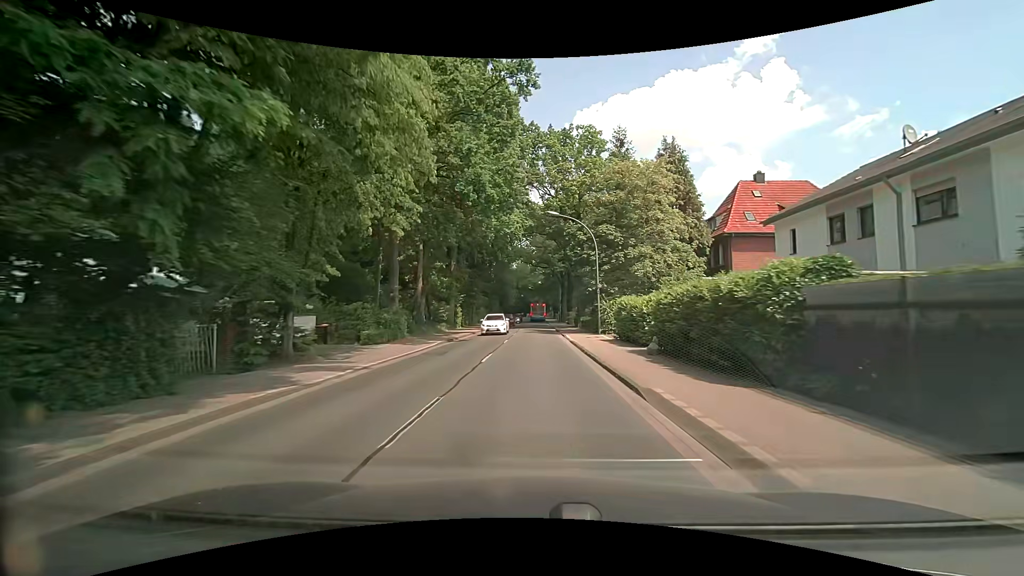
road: tertiary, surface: asphalt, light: Day
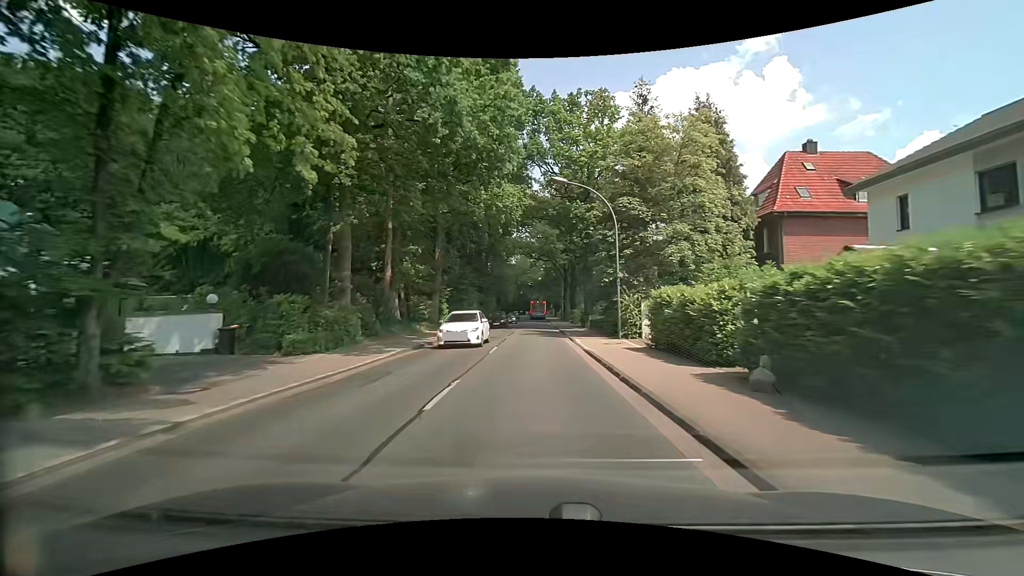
(0.0, +7.6) m; -1°
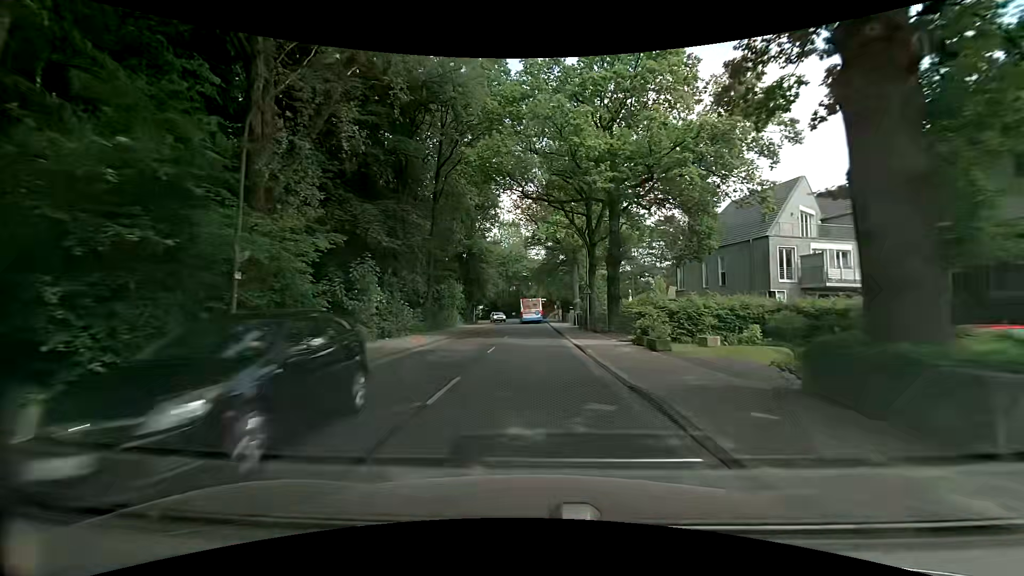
(+0.7, +37.6) m; +1°
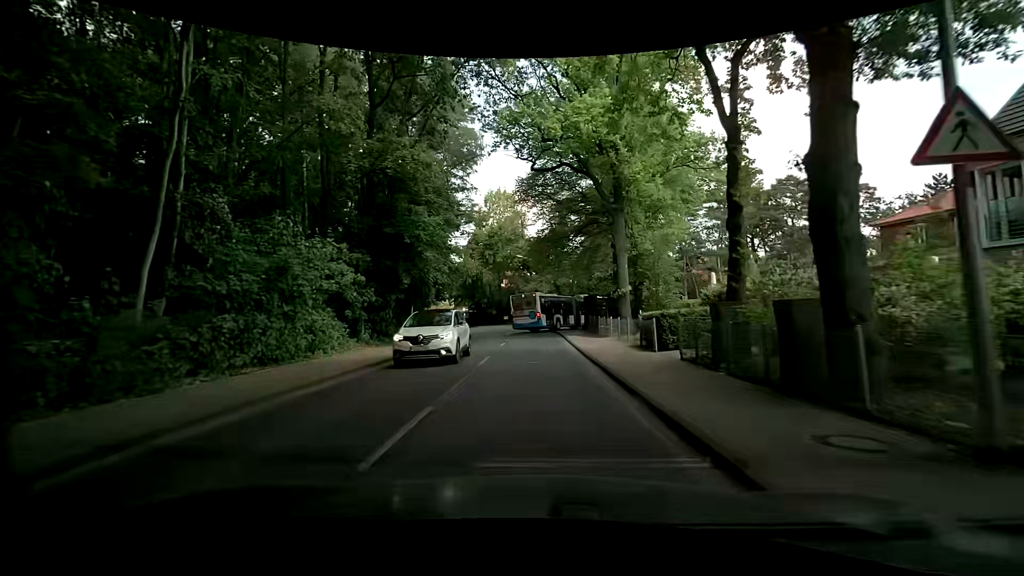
(+0.1, +31.0) m; 0°
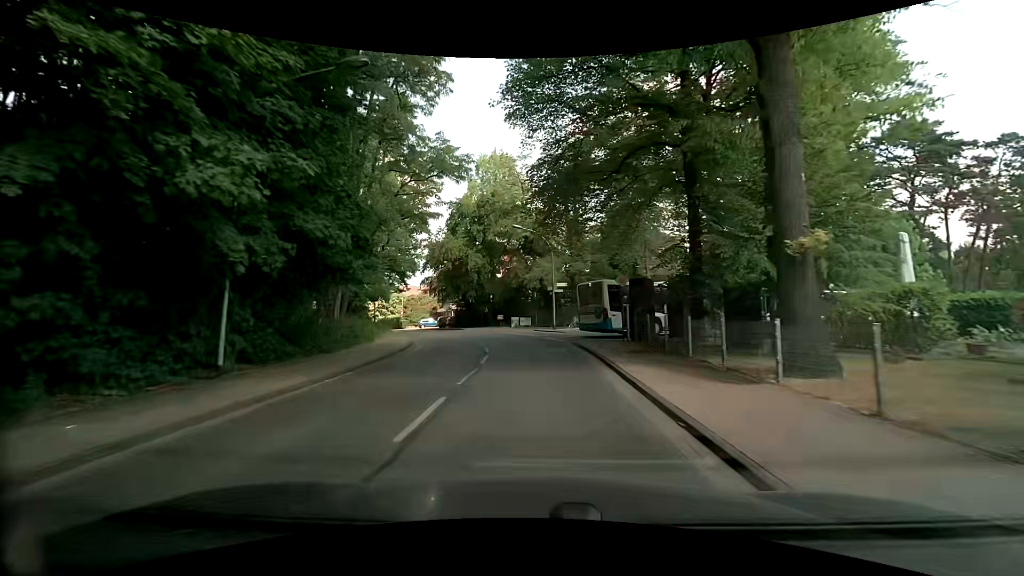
(0.0, +18.3) m; 0°
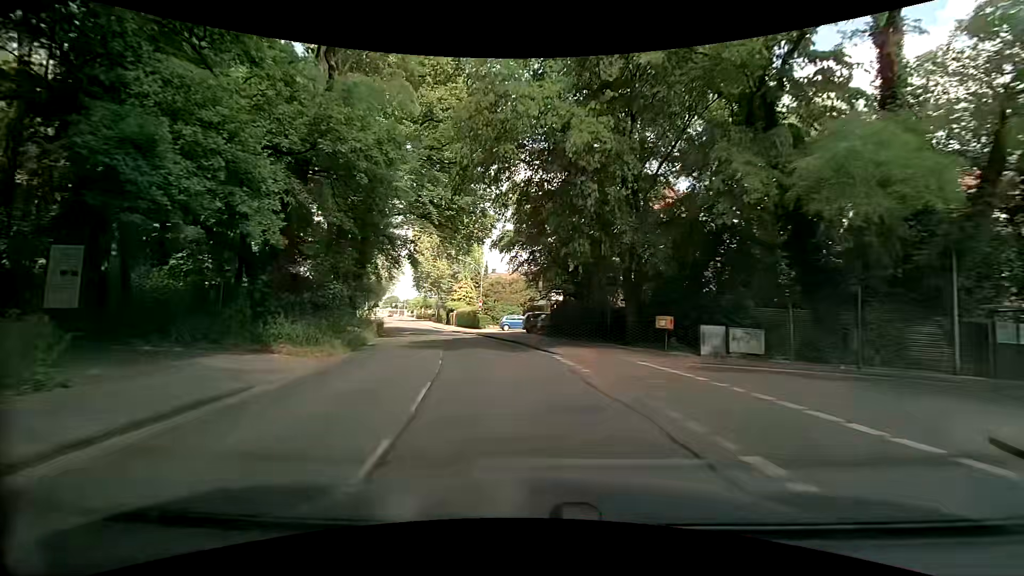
(-3.1, +33.9) m; -15°
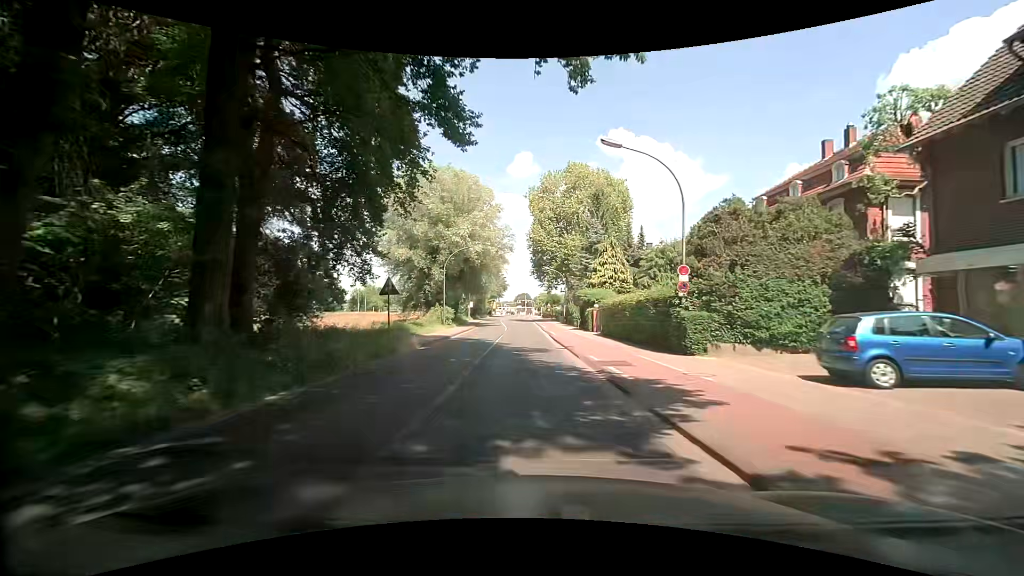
(-5.3, +36.2) m; -14°
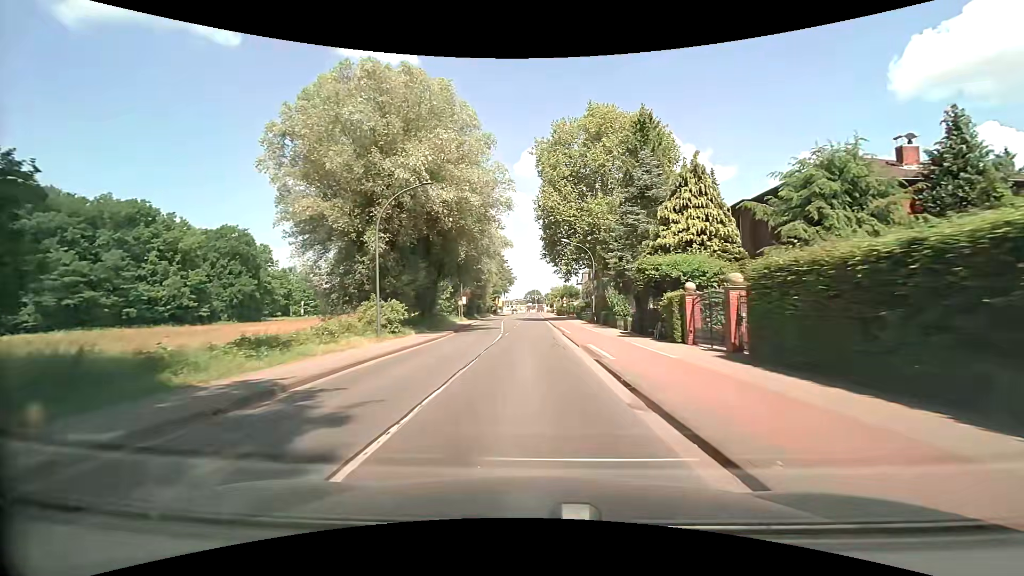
(-0.4, +23.0) m; -2°
(0, +10) (0, +20) (0, +30) (0, +40) (0, +50) (0, +60) (0, +70) (-1, +80) (-1, +90) (-1, +100) m
